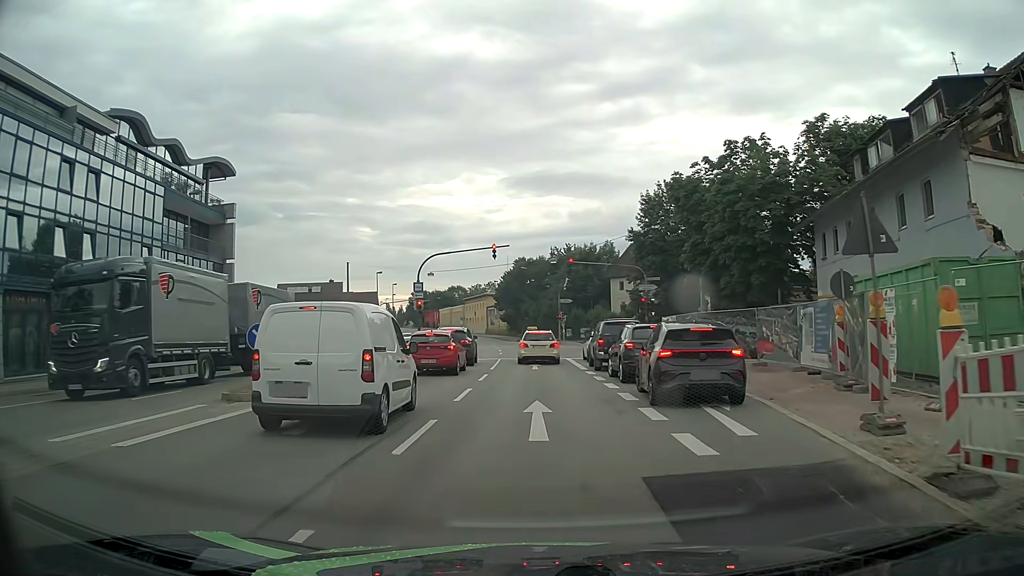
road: primary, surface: asphalt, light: Day
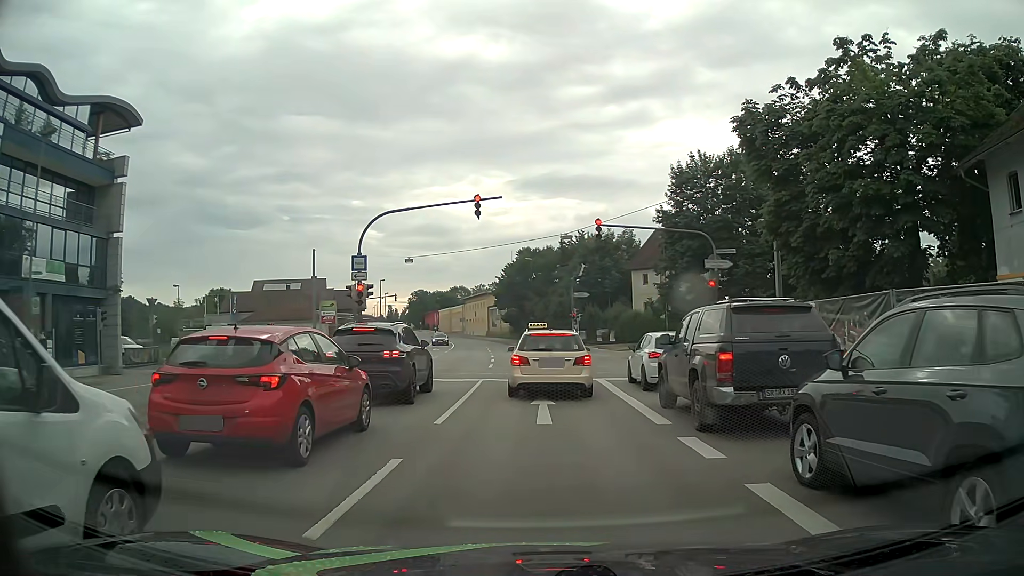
(0.0, +14.7) m; +1°
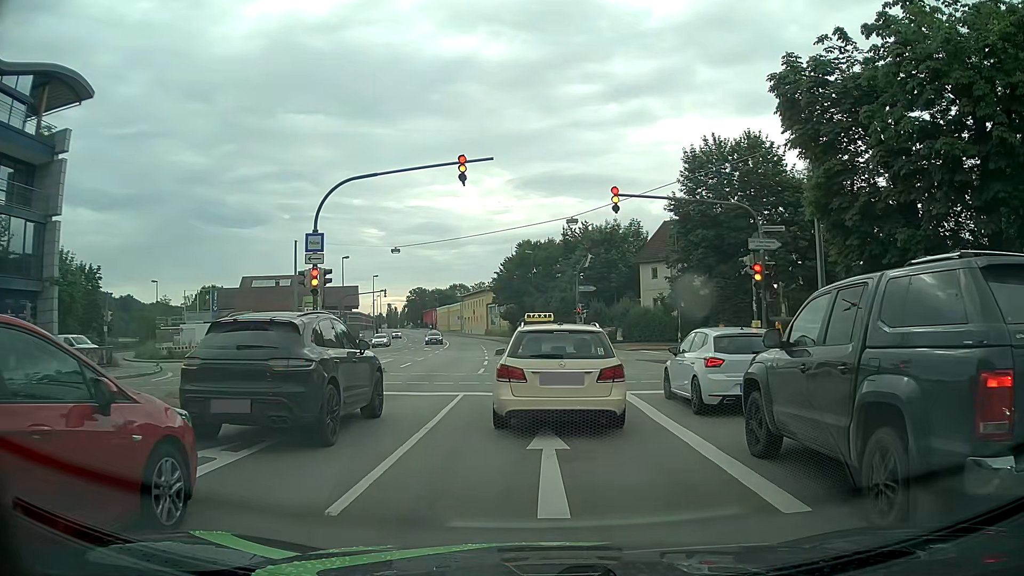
(-0.1, +5.3) m; -2°
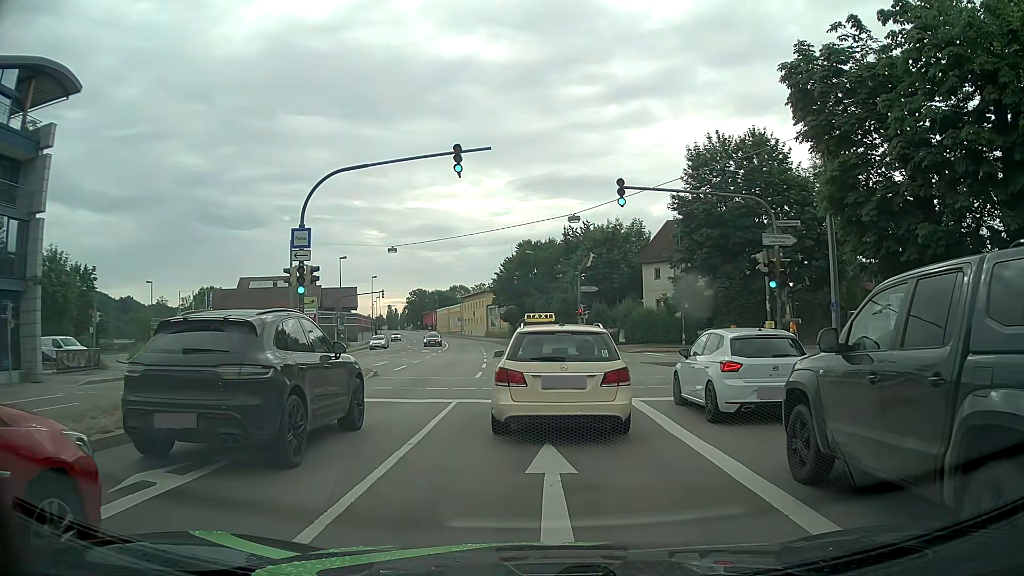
(0.0, +1.3) m; 0°
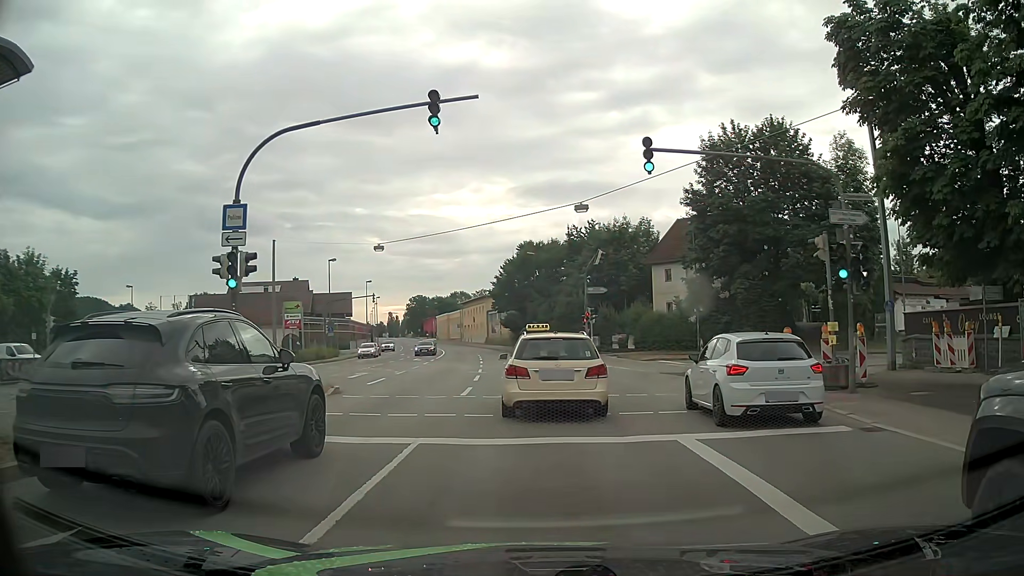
(+0.1, +5.0) m; +1°
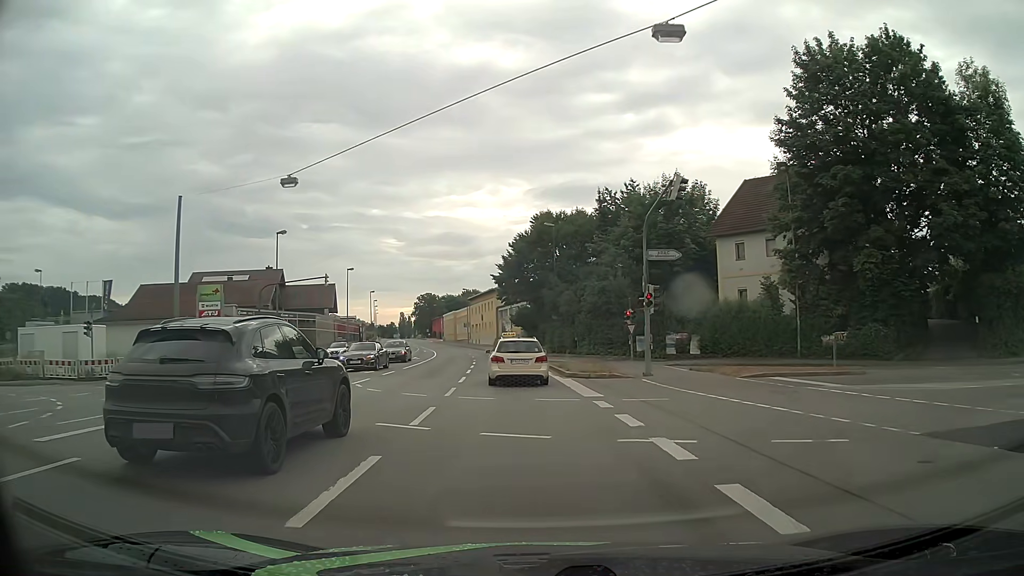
(-0.4, +19.4) m; -2°
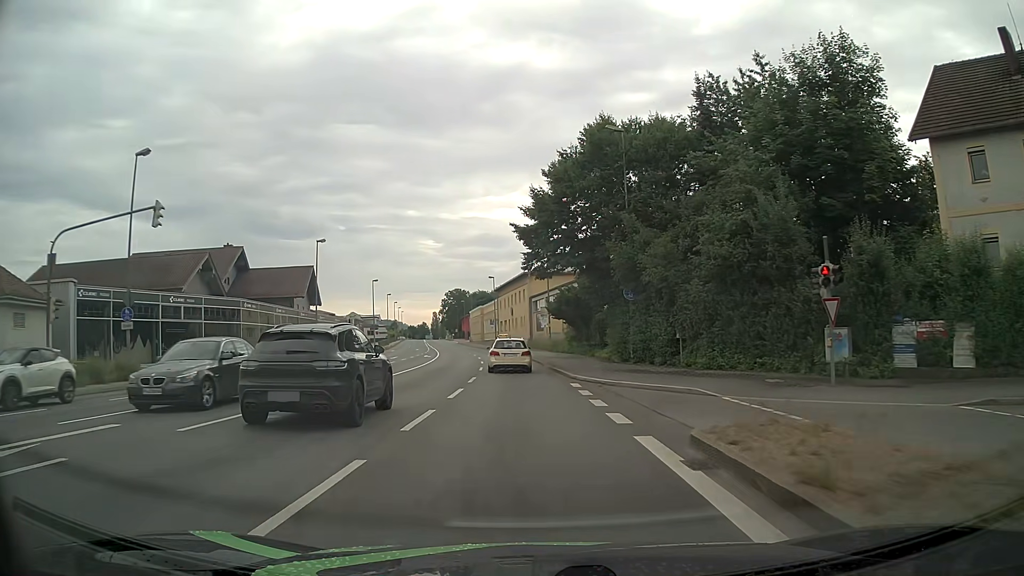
(-0.5, +25.1) m; -3°
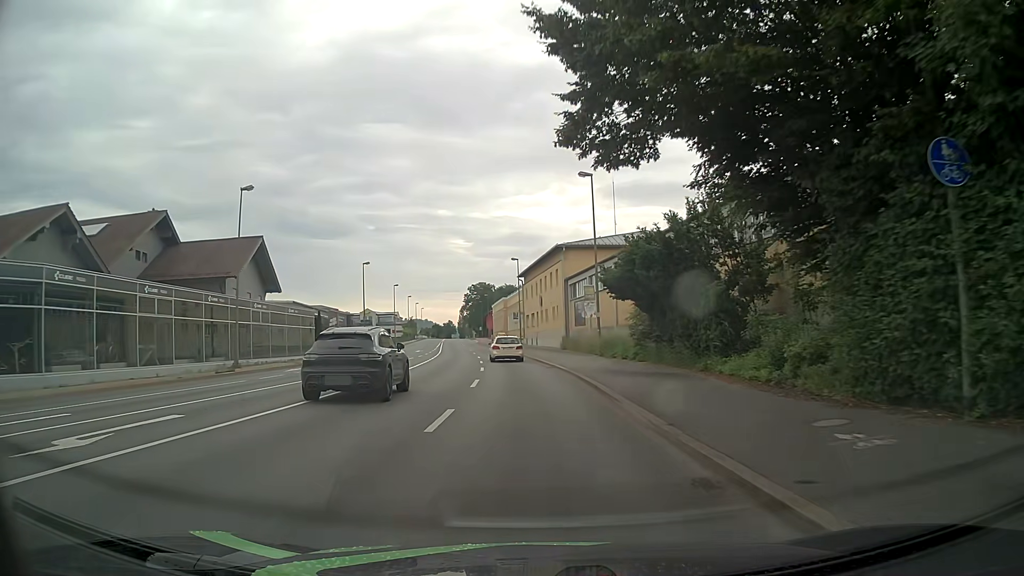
(-0.5, +21.5) m; -3°
(0, +10) (0, +20) (-1, +30) (-2, +40) (-3, +50) (-4, +60) (-5, +70) (-6, +80) (-8, +90) (-9, +99) m
